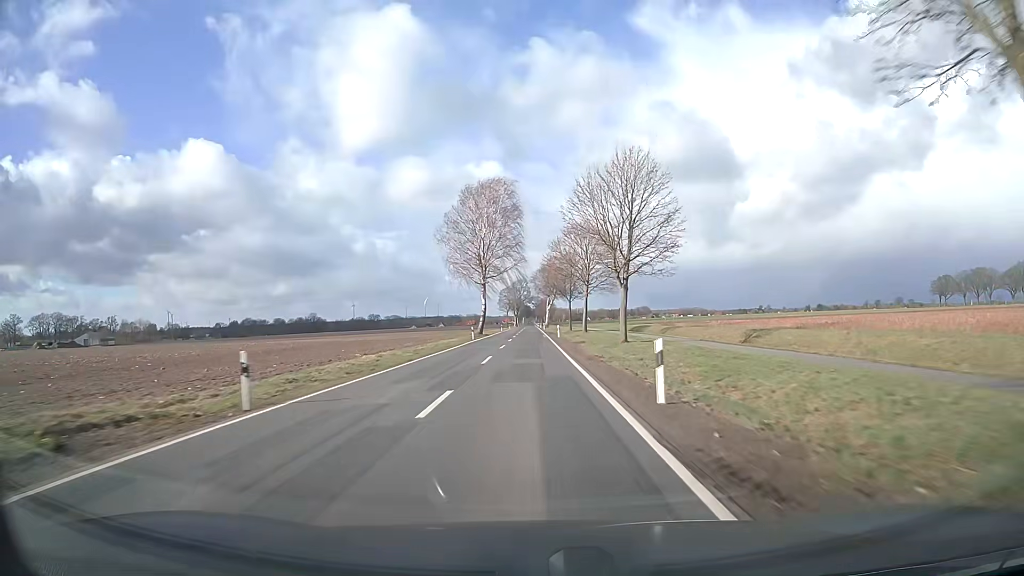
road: secondary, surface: asphalt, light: Day
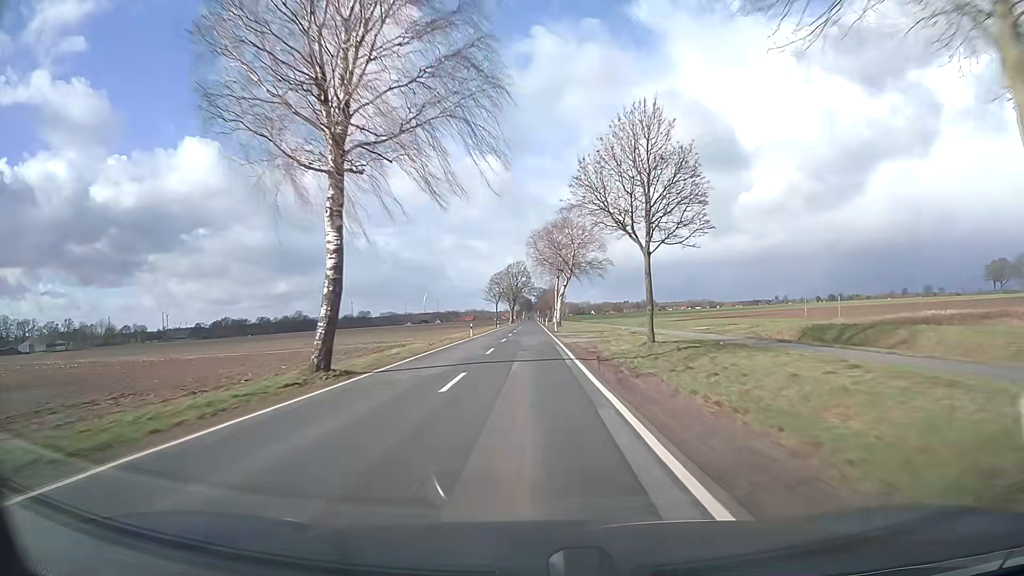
(+0.2, +57.2) m; 0°
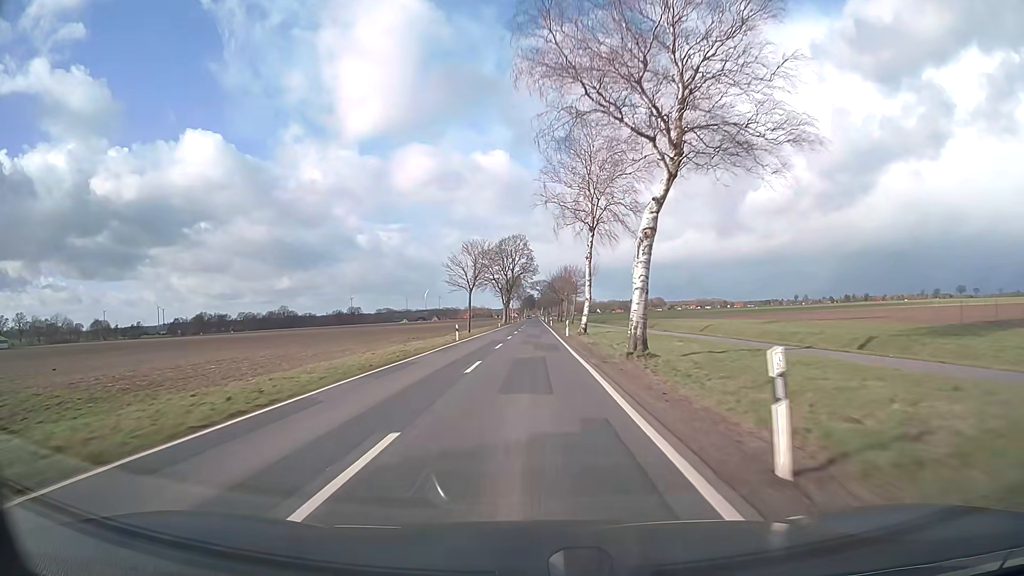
(-0.1, +56.8) m; 0°
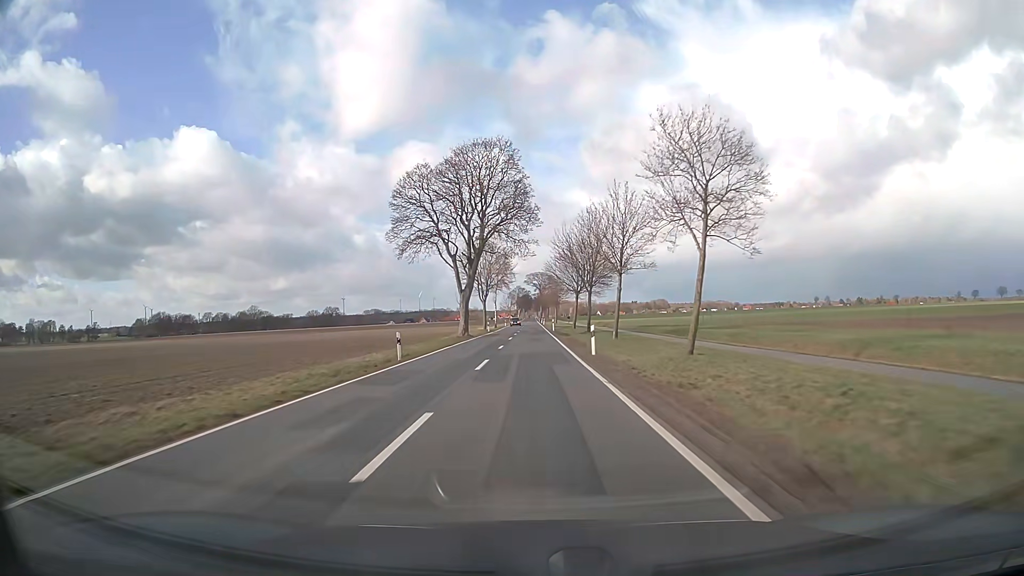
(-0.2, +70.7) m; 0°
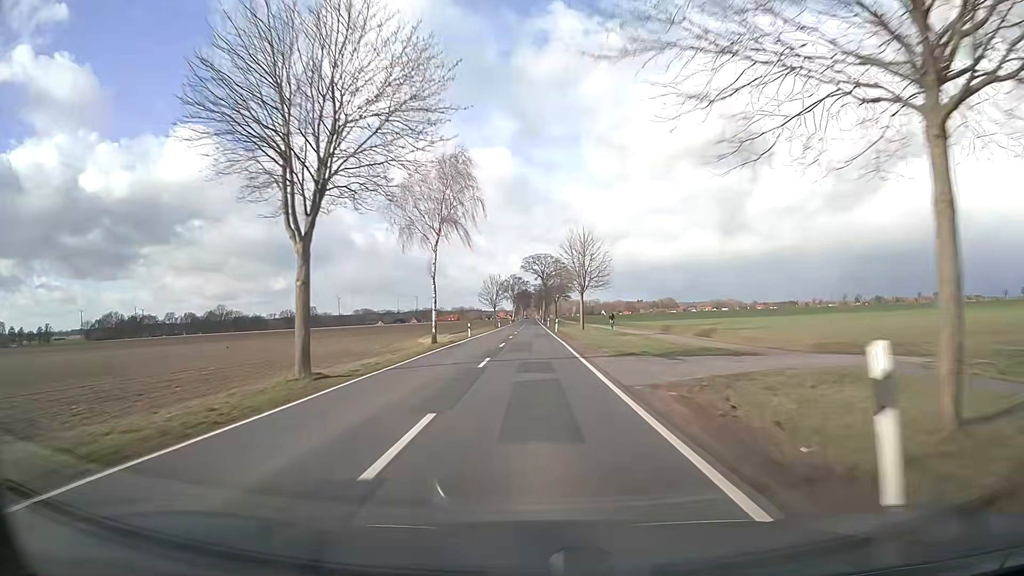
(-0.1, +72.5) m; 0°
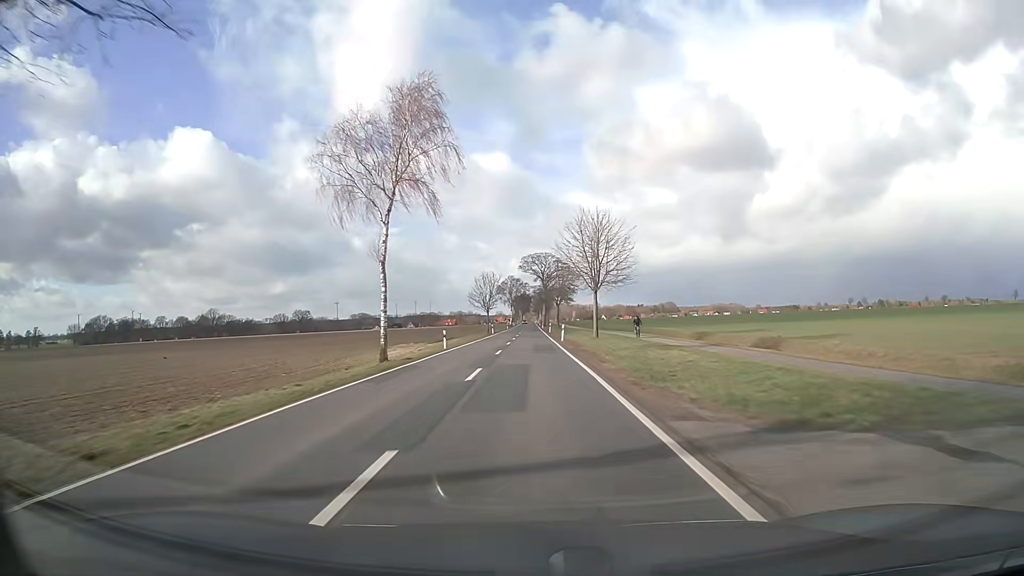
(0.0, +14.8) m; 0°
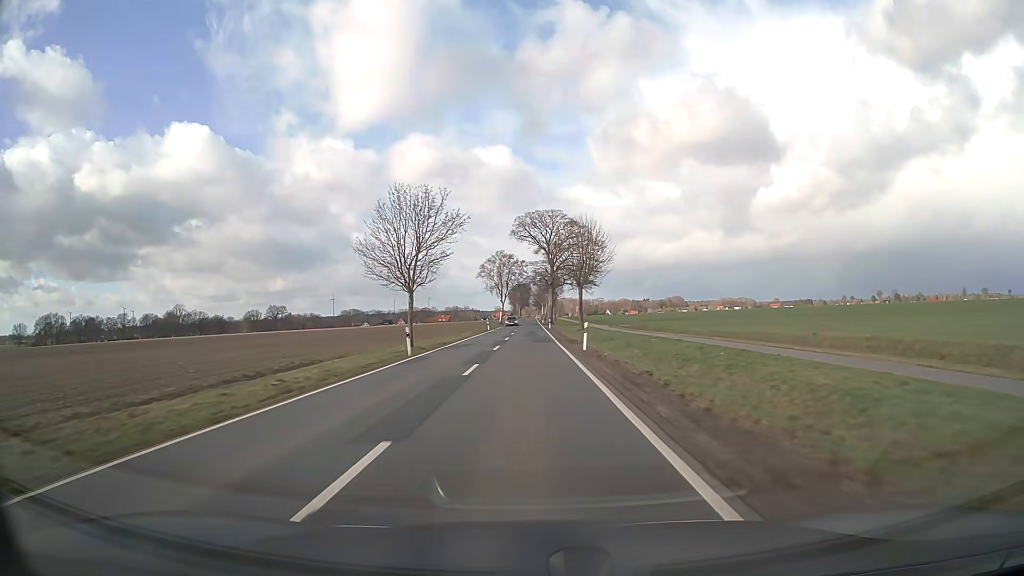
(+0.1, +59.9) m; 0°
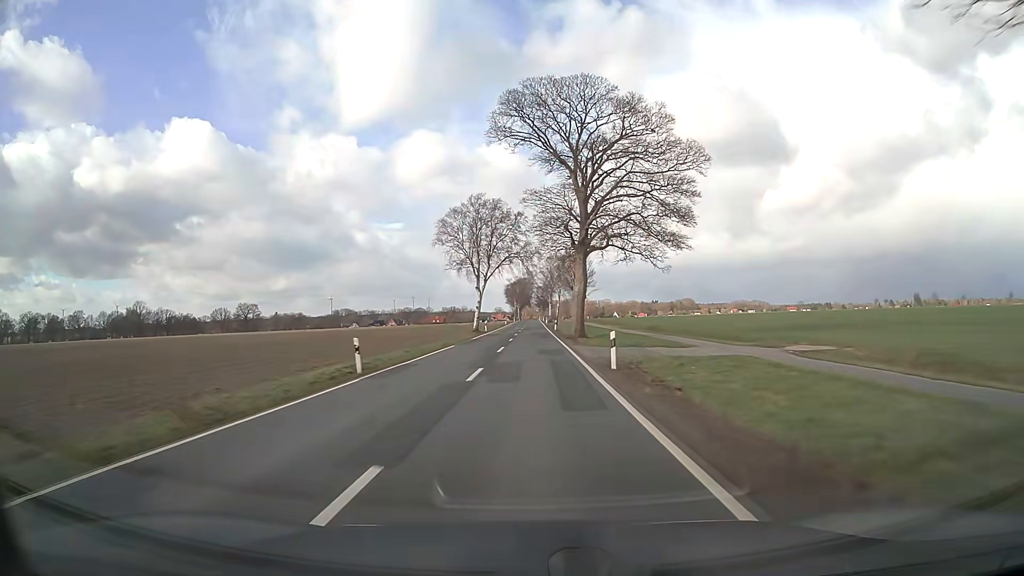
(-0.5, +61.4) m; -1°
(0, +10) (0, +20) (0, +30) (0, +40) (0, +50) (0, +60) (0, +70) (0, +80) (0, +90) (0, +100) m
